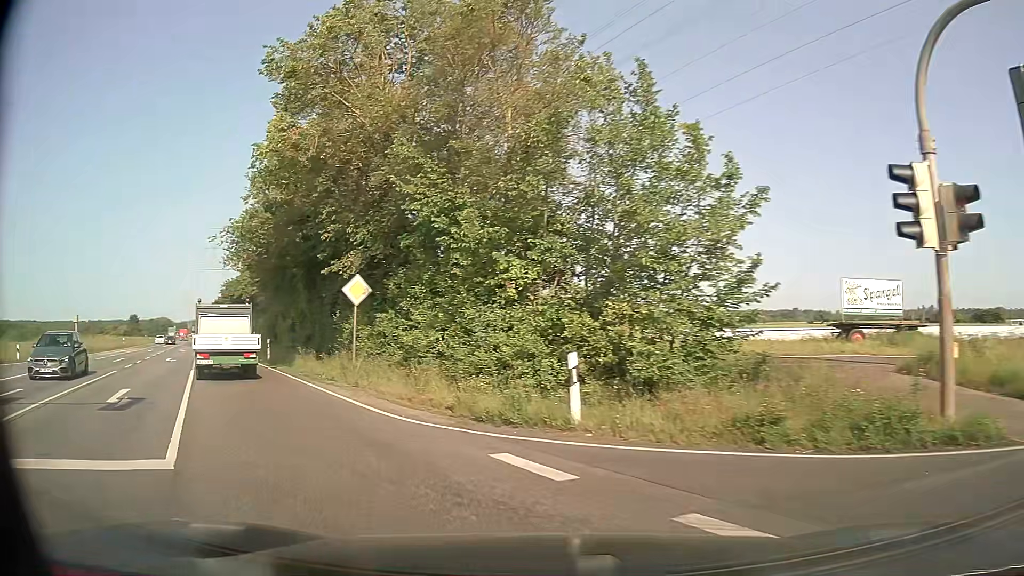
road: secondary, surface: asphalt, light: Day
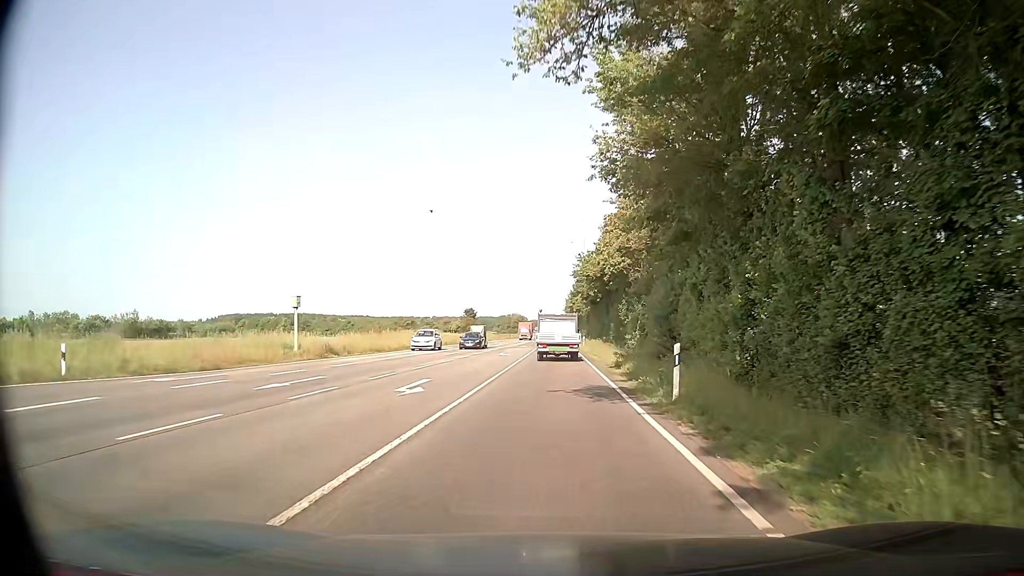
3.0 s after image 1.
(-9.7, +21.9) m; -33°
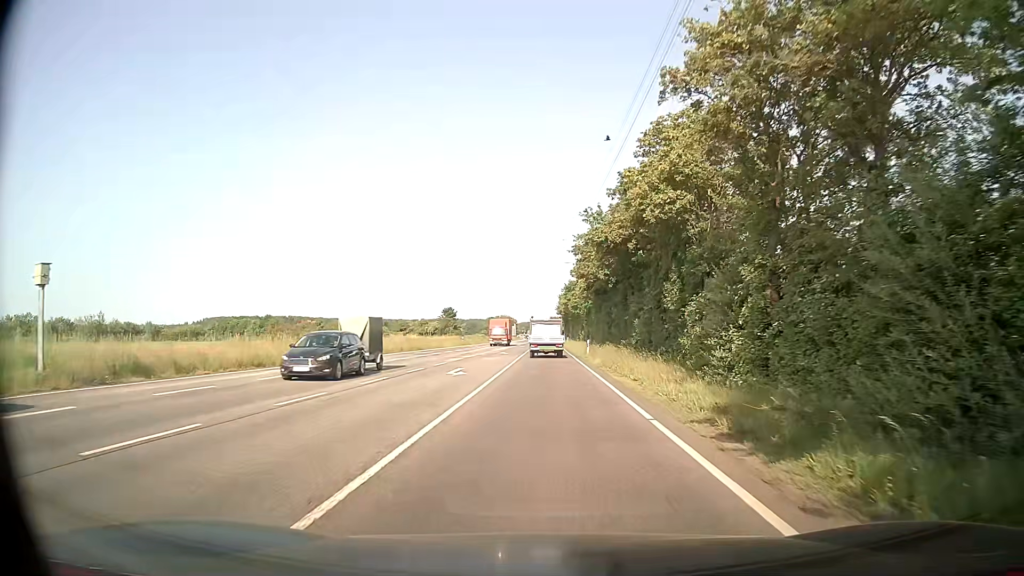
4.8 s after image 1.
(+0.3, +19.2) m; +1°
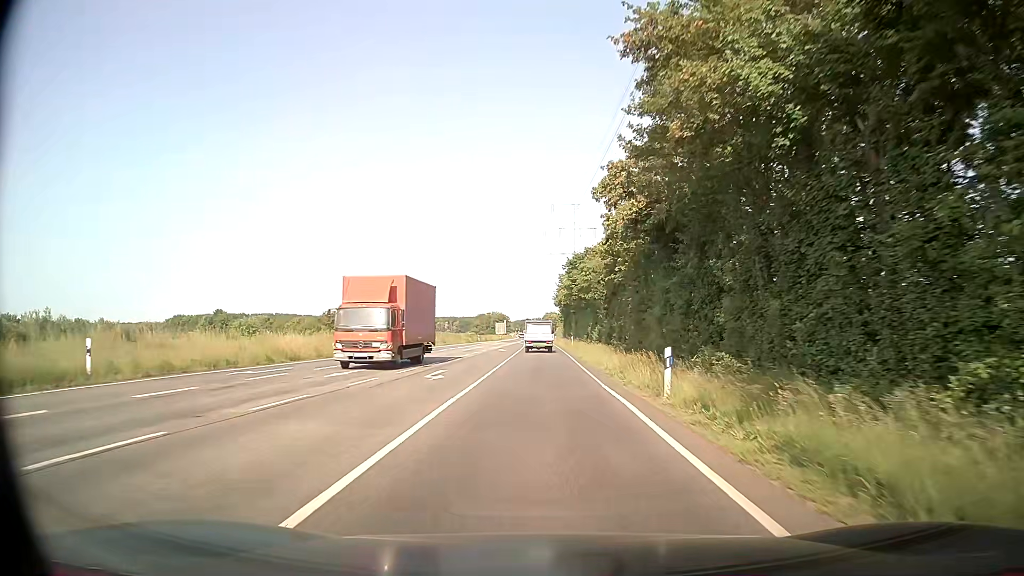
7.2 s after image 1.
(+0.2, +31.4) m; 0°
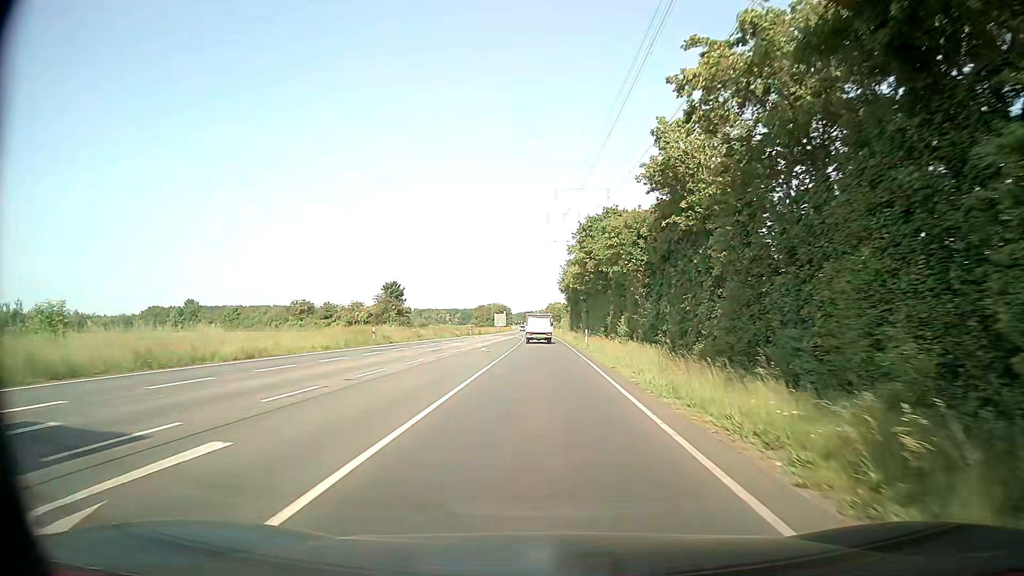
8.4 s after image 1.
(0.0, +17.9) m; 0°
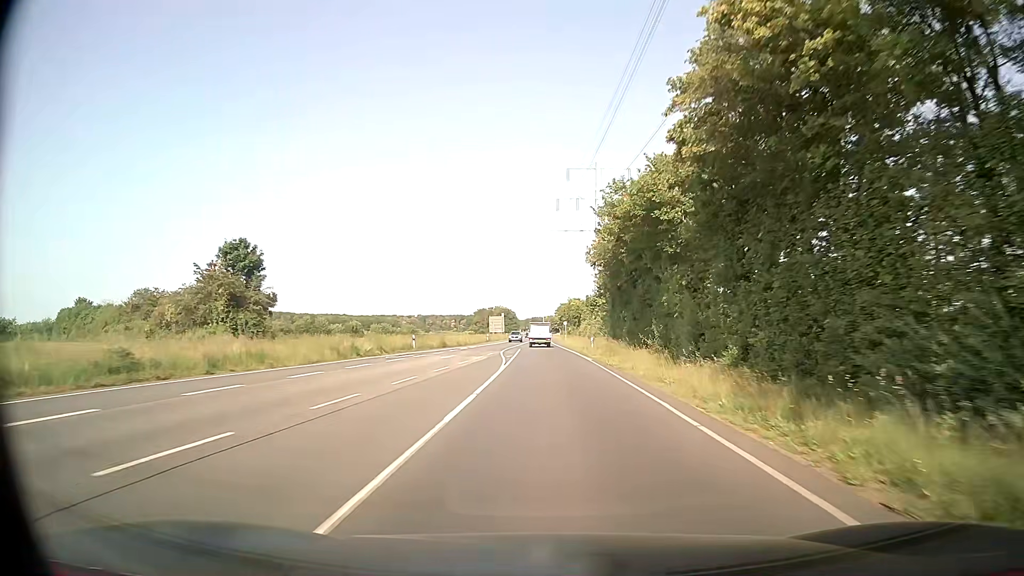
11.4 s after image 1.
(-0.4, +48.4) m; -1°
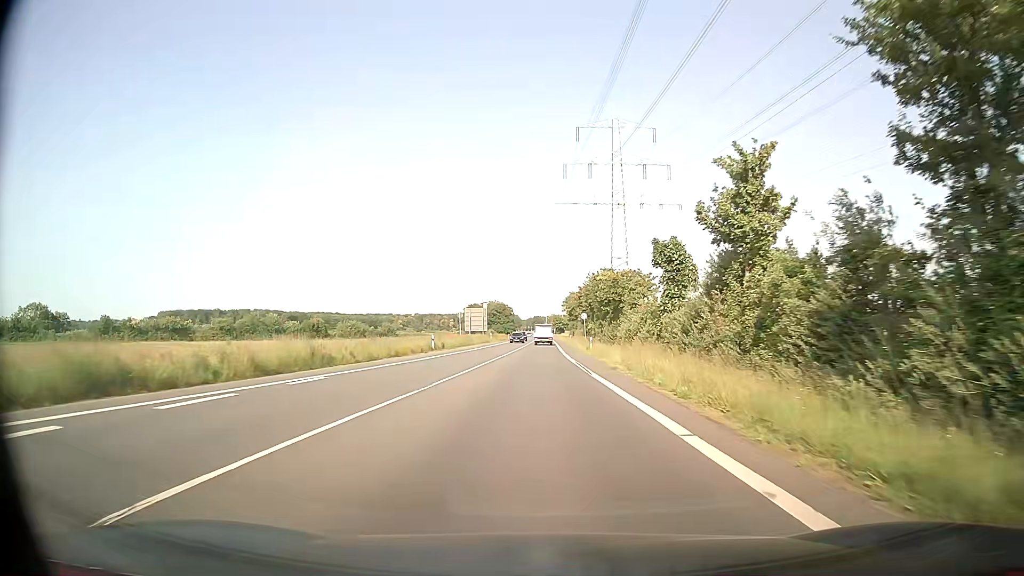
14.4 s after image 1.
(0.0, +51.0) m; 0°
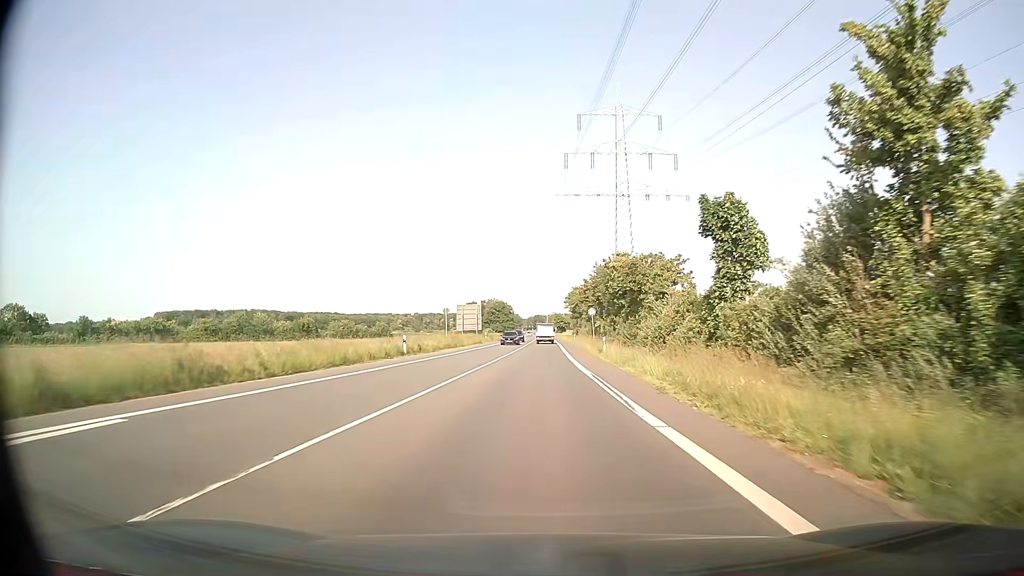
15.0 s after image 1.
(0.0, +10.4) m; 0°
(0, +10) (0, +20) (0, +30) (0, +40) (0, +50) (0, +60) (0, +70) (0, +80) (0, +90) (+1, +100) m
